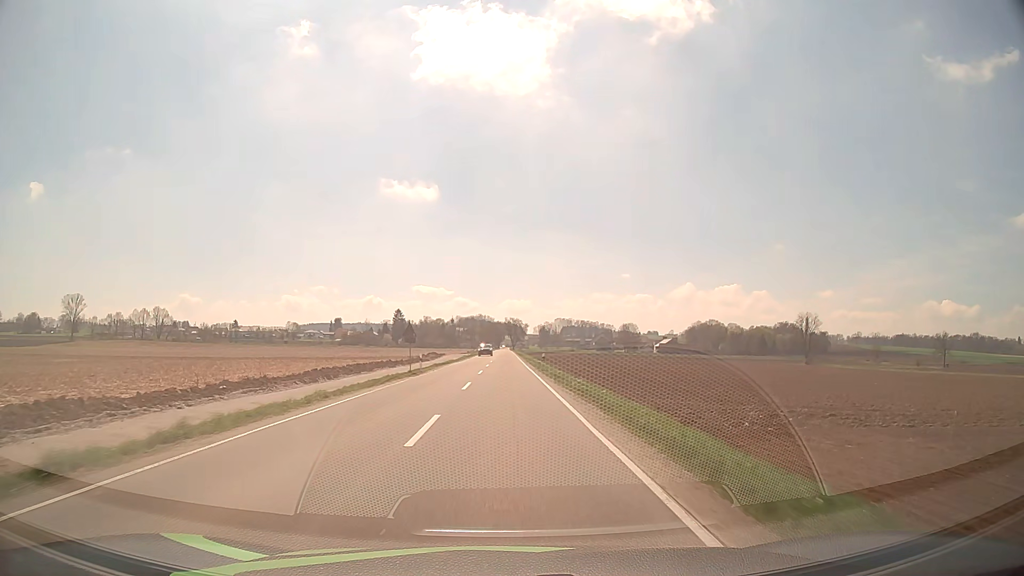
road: tertiary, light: Day
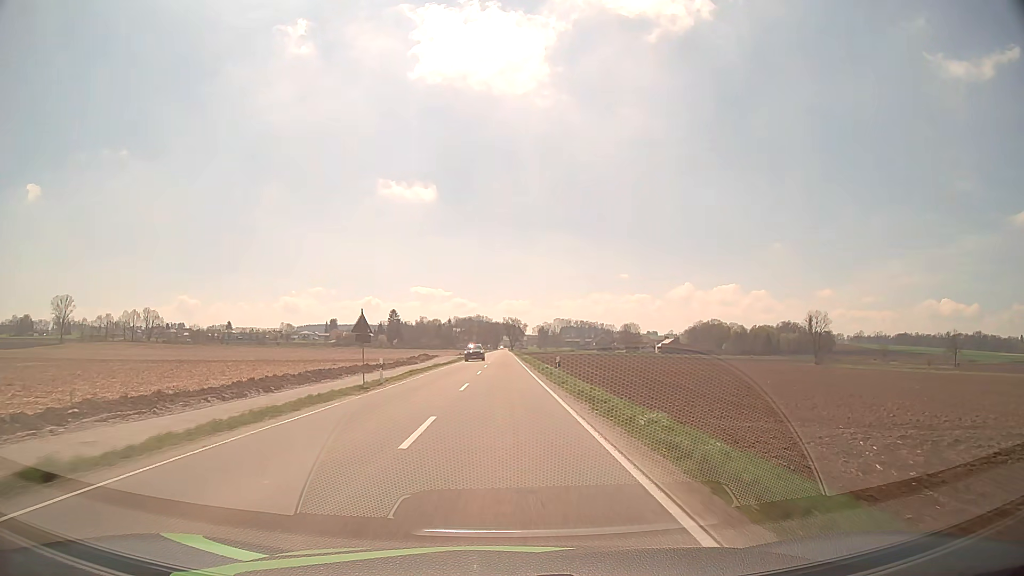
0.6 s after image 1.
(0.0, +12.1) m; 0°
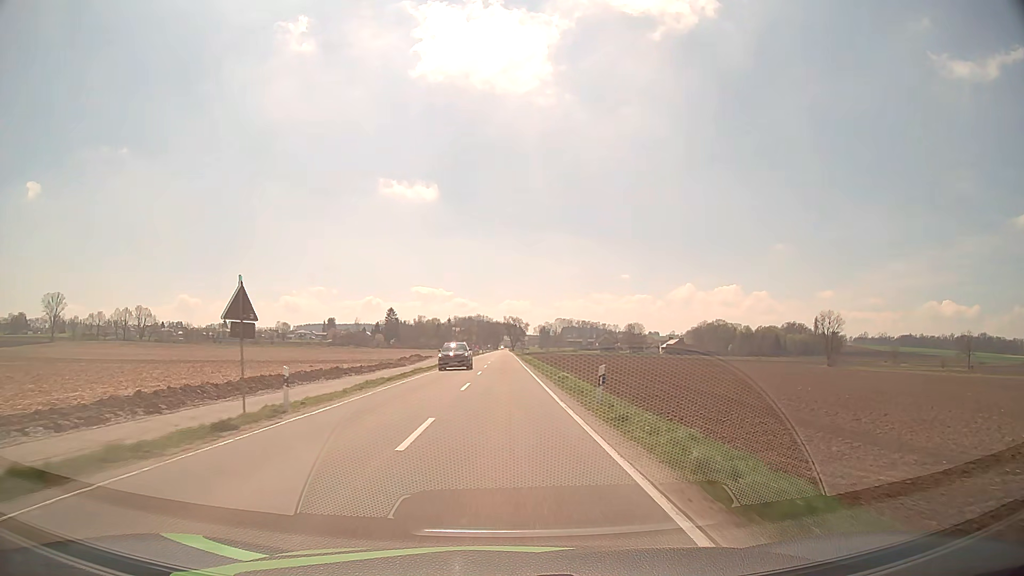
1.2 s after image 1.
(0.0, +12.2) m; 0°
(0, +10) (0, +20) (0, +30) (0, +40) (0, +50) (0, +60) (0, +70) (0, +80) (0, +90) (0, +100) m
